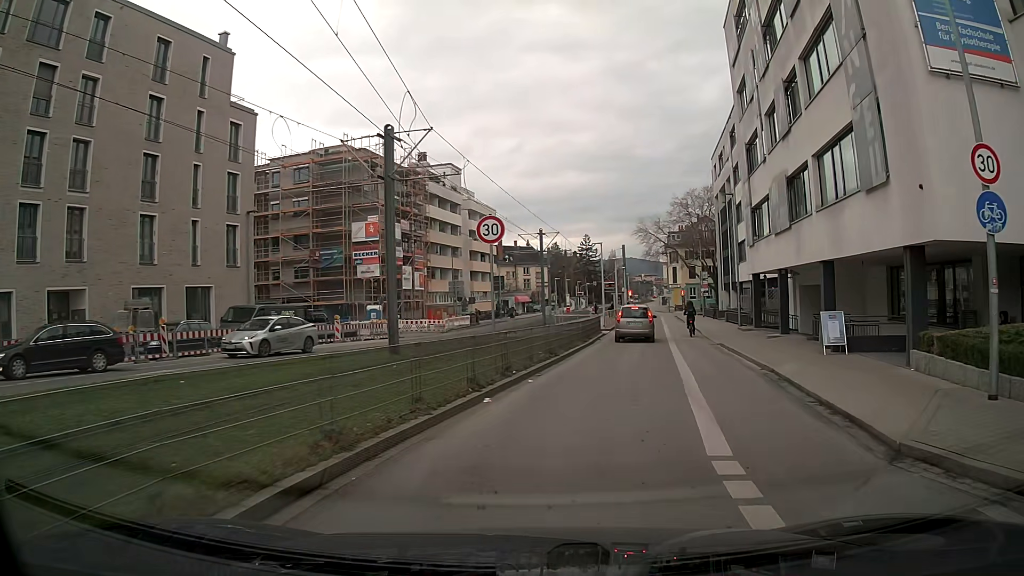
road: secondary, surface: asphalt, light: Day
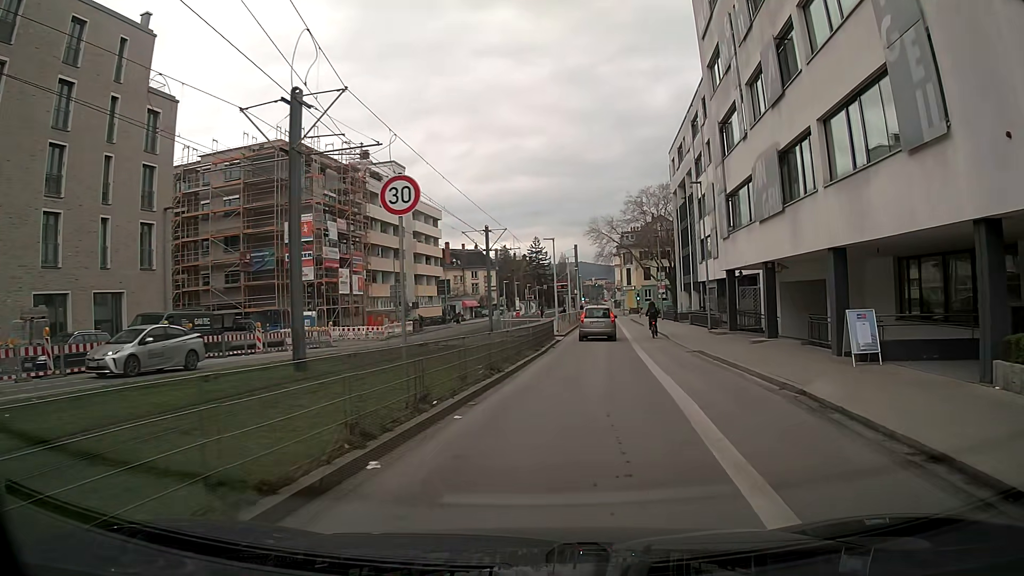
(+0.2, +4.4) m; +4°
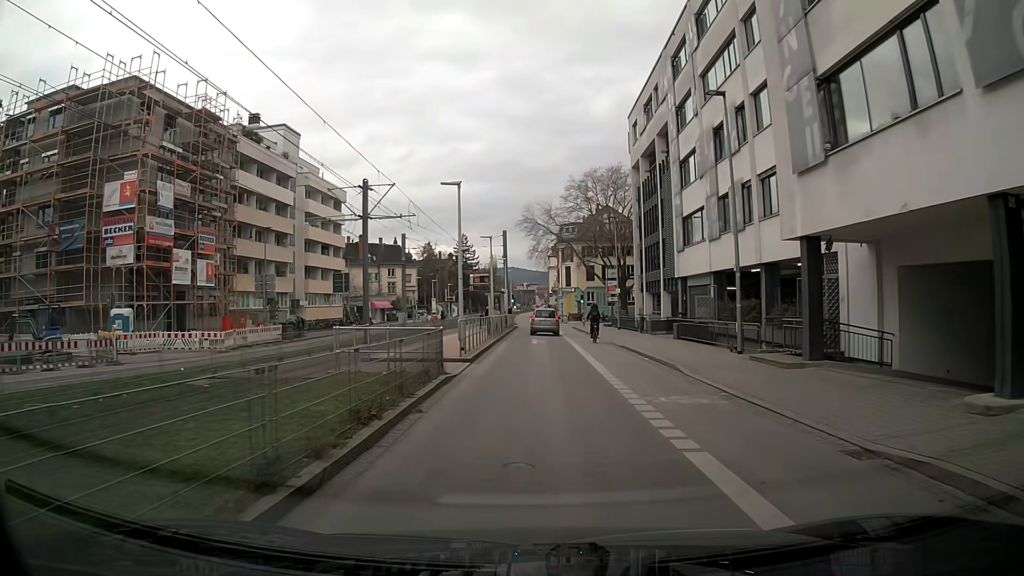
(+1.3, +16.8) m; +5°
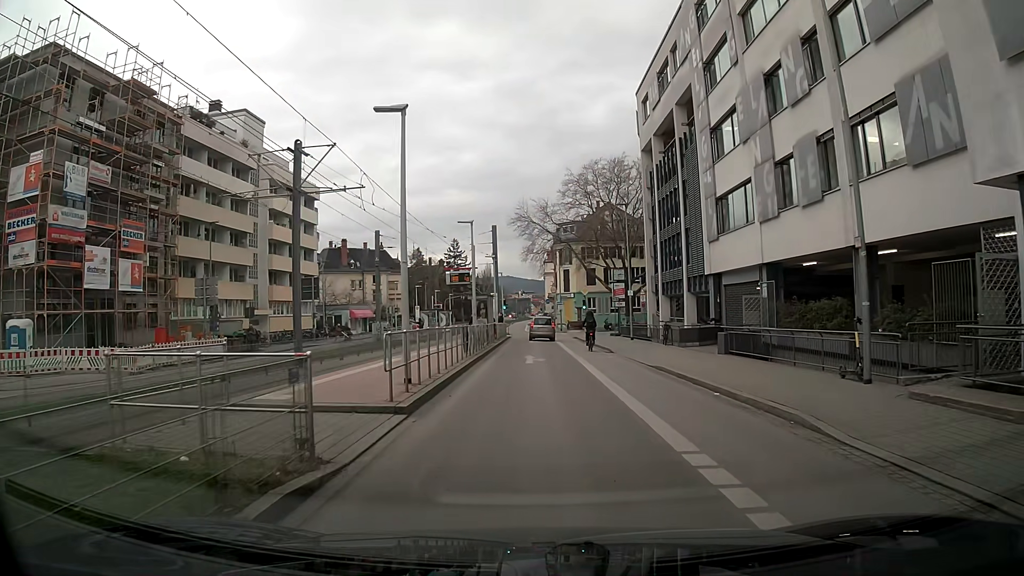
(+0.2, +8.5) m; +3°
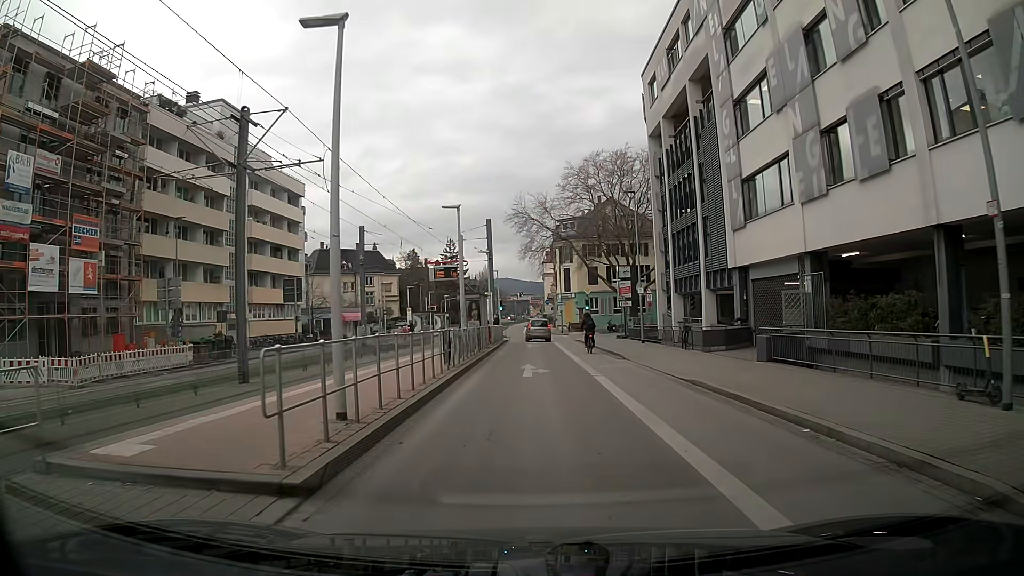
(-0.1, +4.3) m; -2°
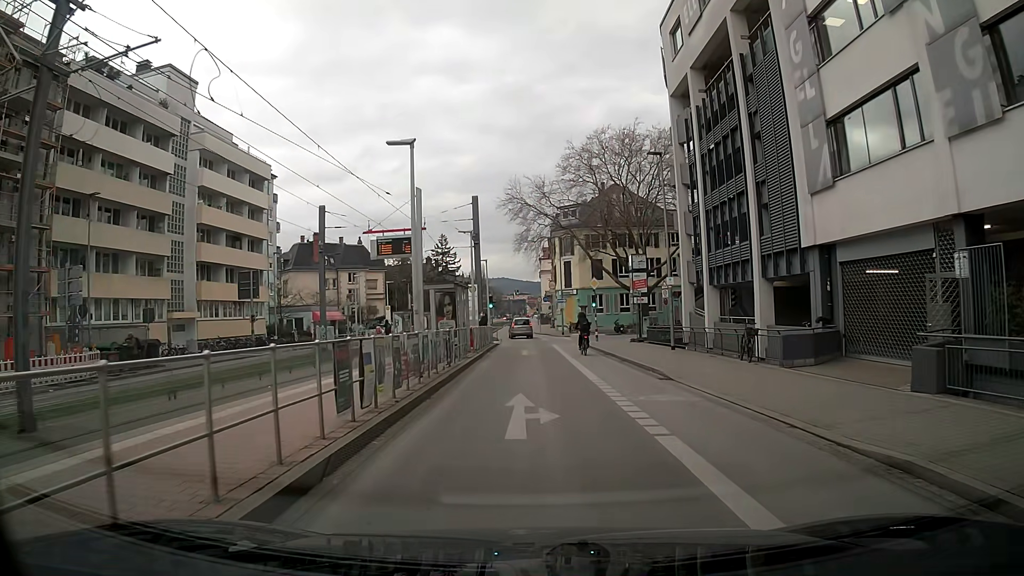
(0.0, +8.7) m; +1°
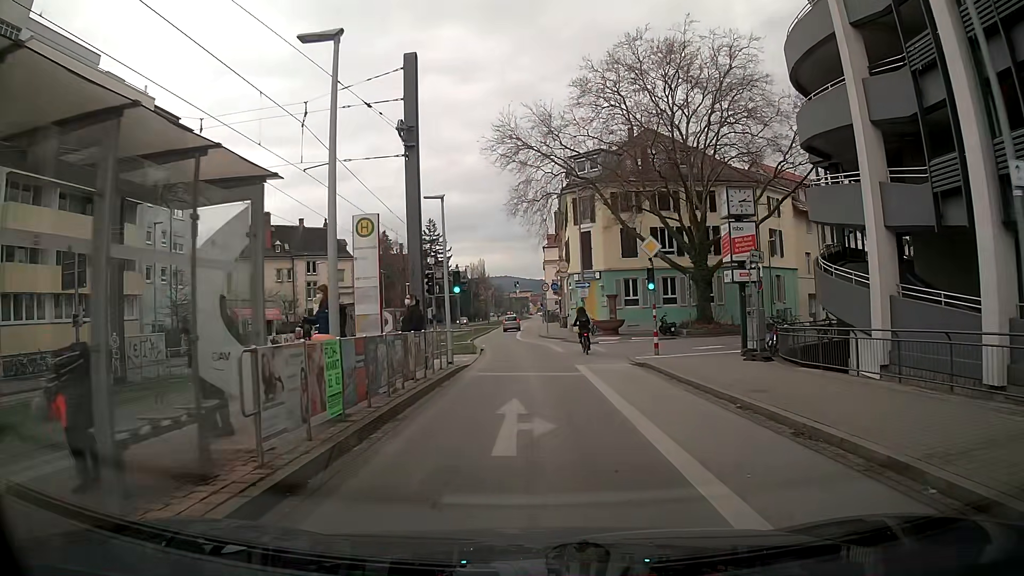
(-0.3, +21.1) m; -1°
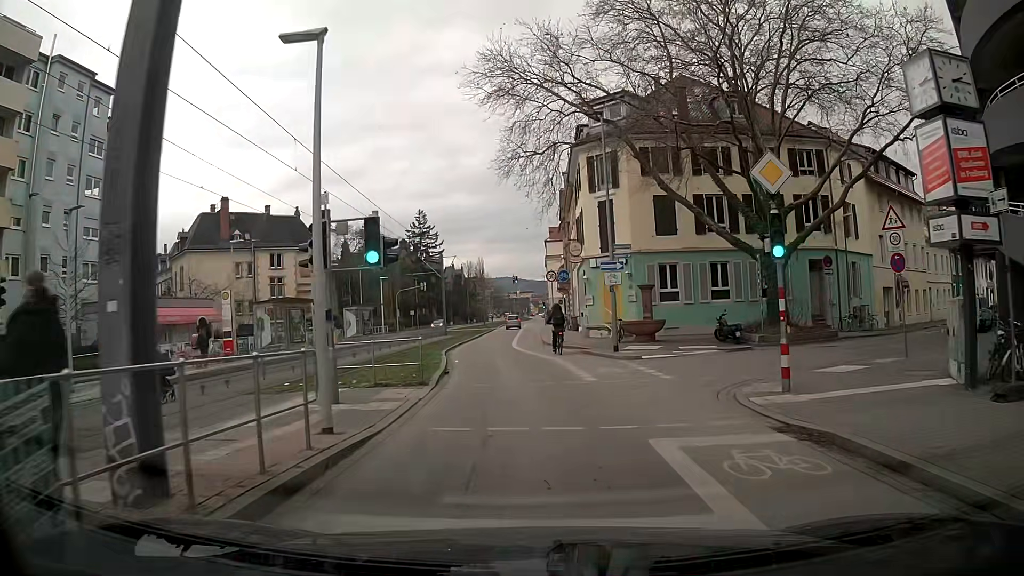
(0.0, +12.7) m; 0°
(0, +10) (-1, +20) (-2, +30) (-2, +40) (-3, +50) (-3, +60) (-3, +70) (-3, +80) (-3, +90) (-2, +100) m
